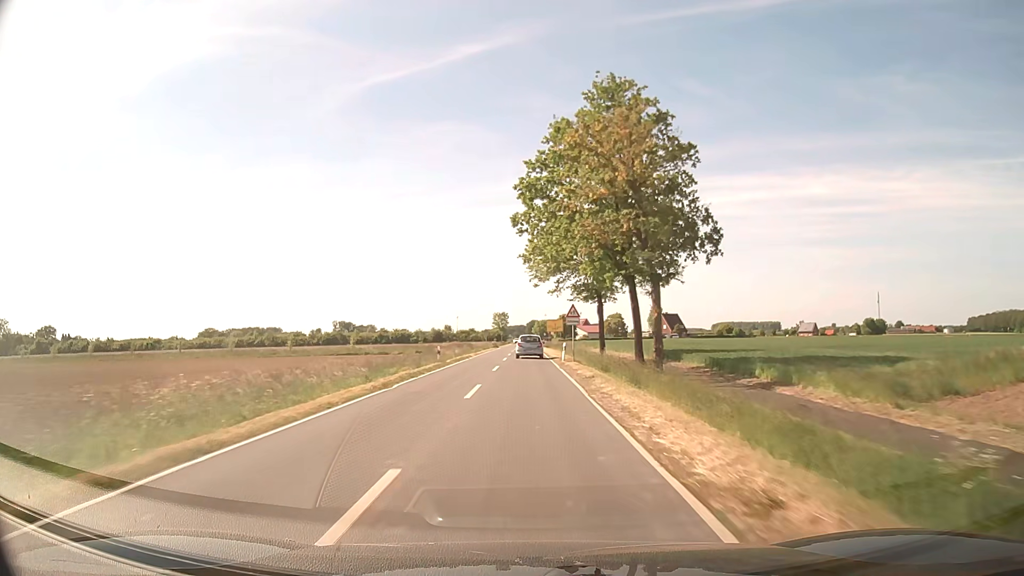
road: secondary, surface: asphalt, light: Day
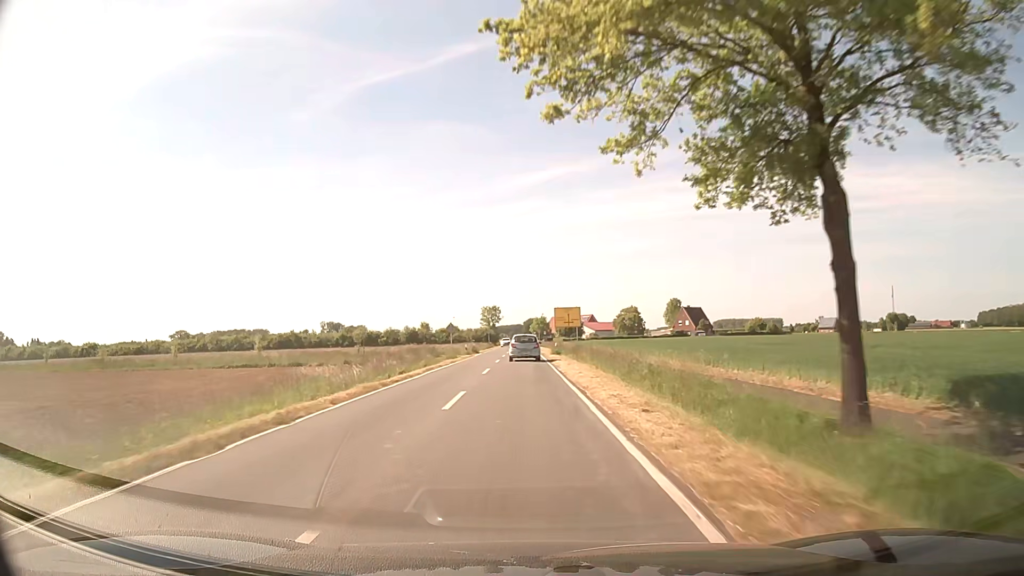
(+0.1, +38.1) m; 0°
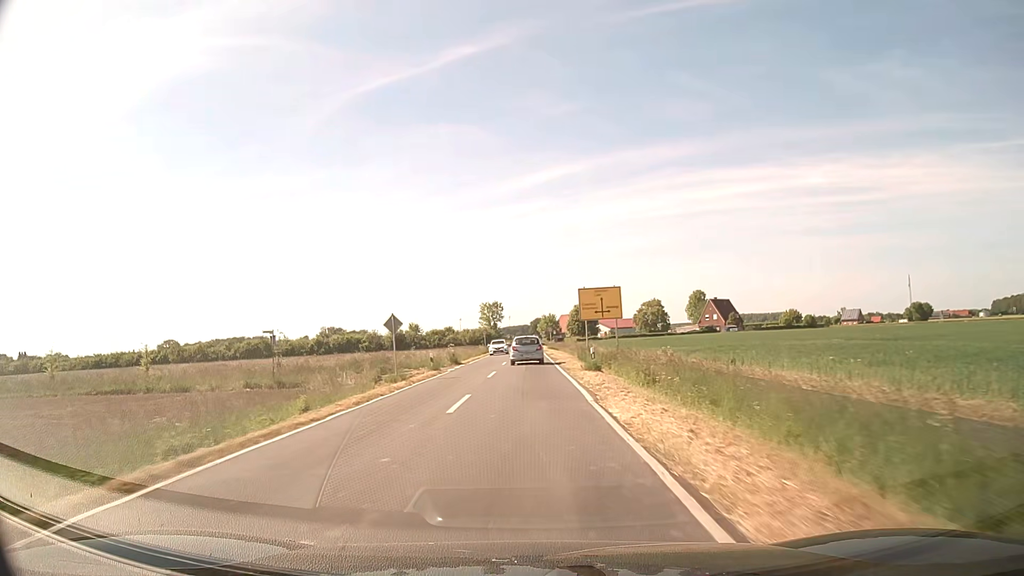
(0.0, +24.0) m; -1°
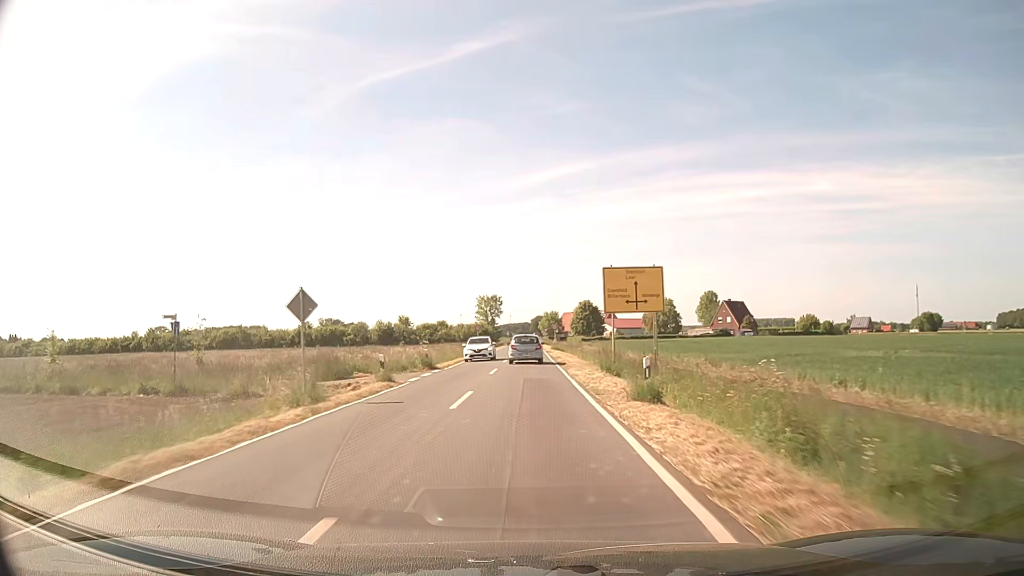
(0.0, +11.6) m; 0°
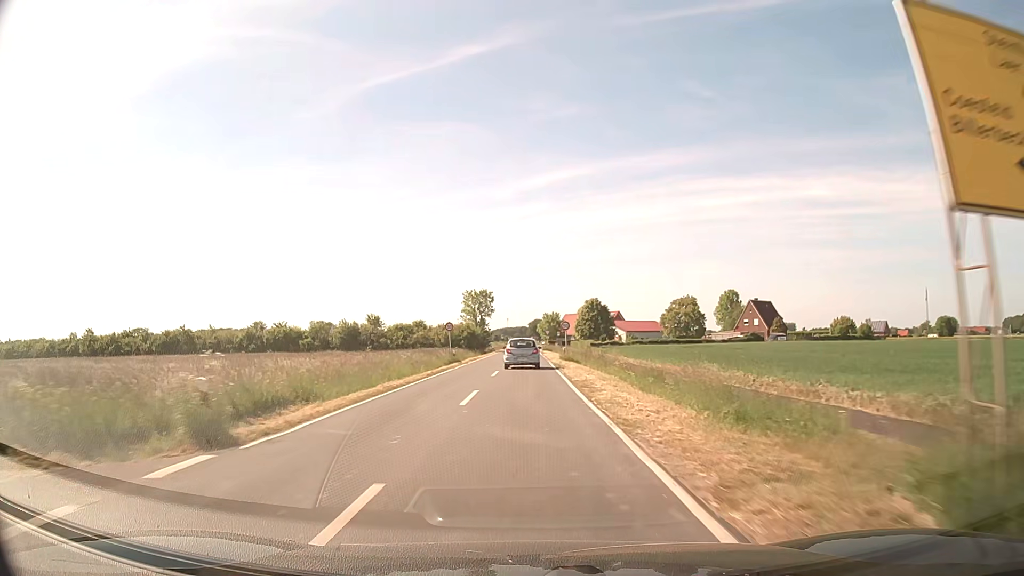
(0.0, +22.7) m; 0°
